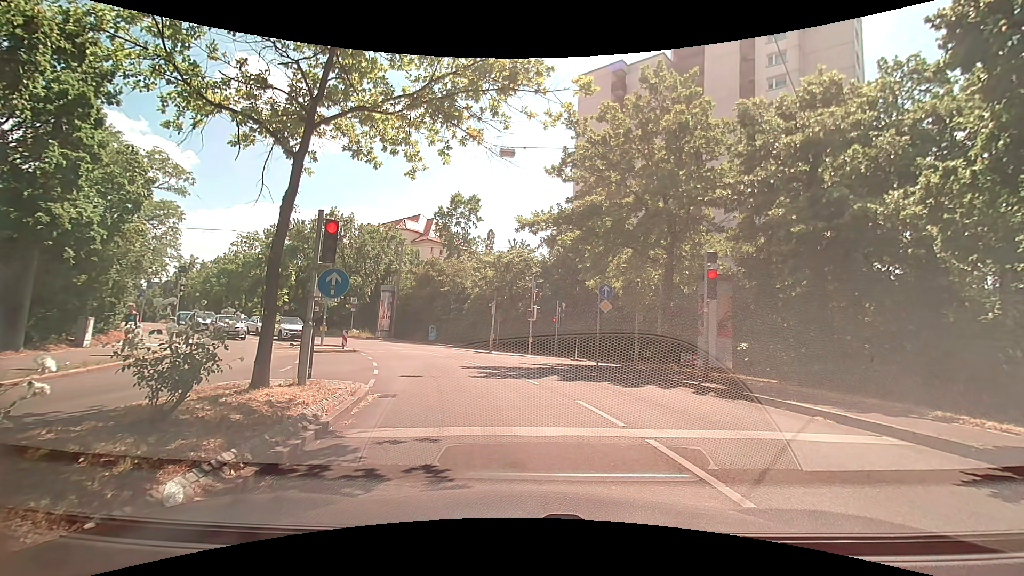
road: secondary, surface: asphalt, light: Day
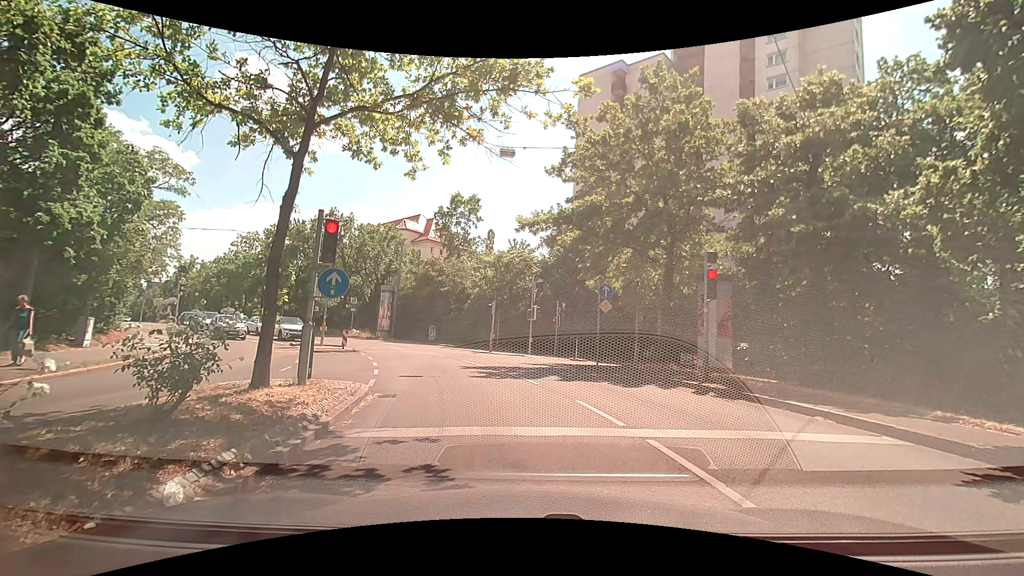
(0.0, 0.0) m; 0°
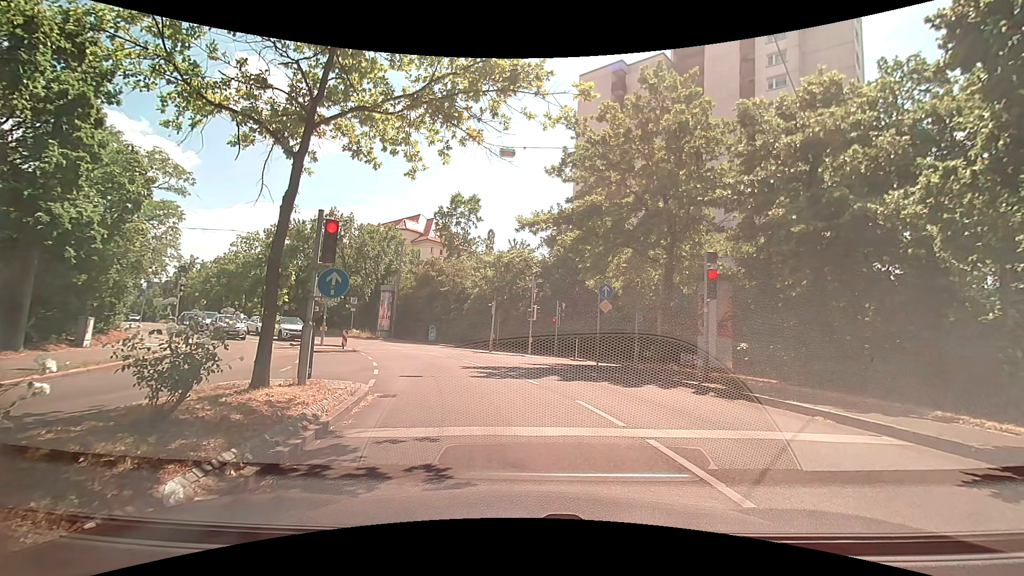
(0.0, 0.0) m; 0°
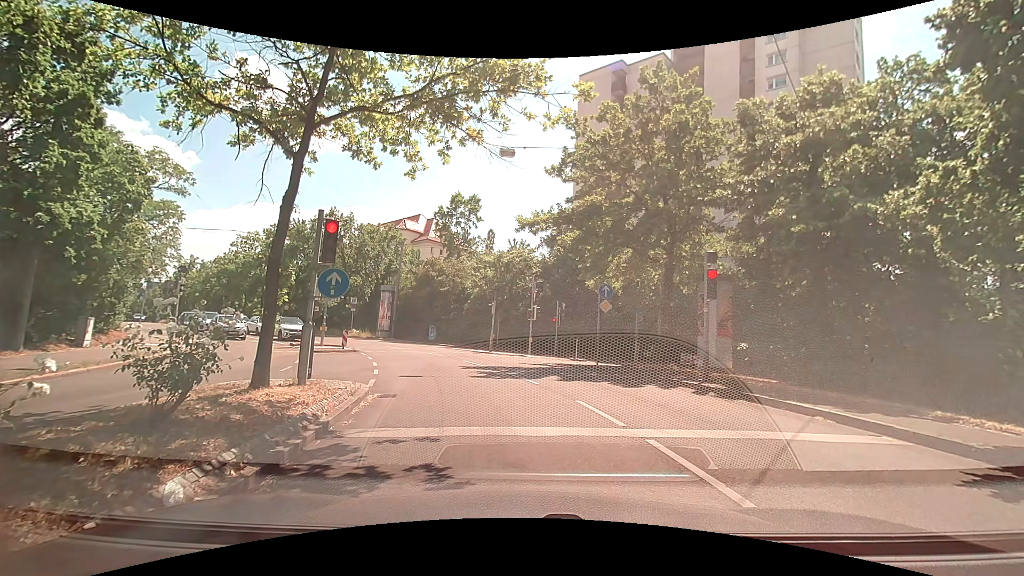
(0.0, 0.0) m; 0°
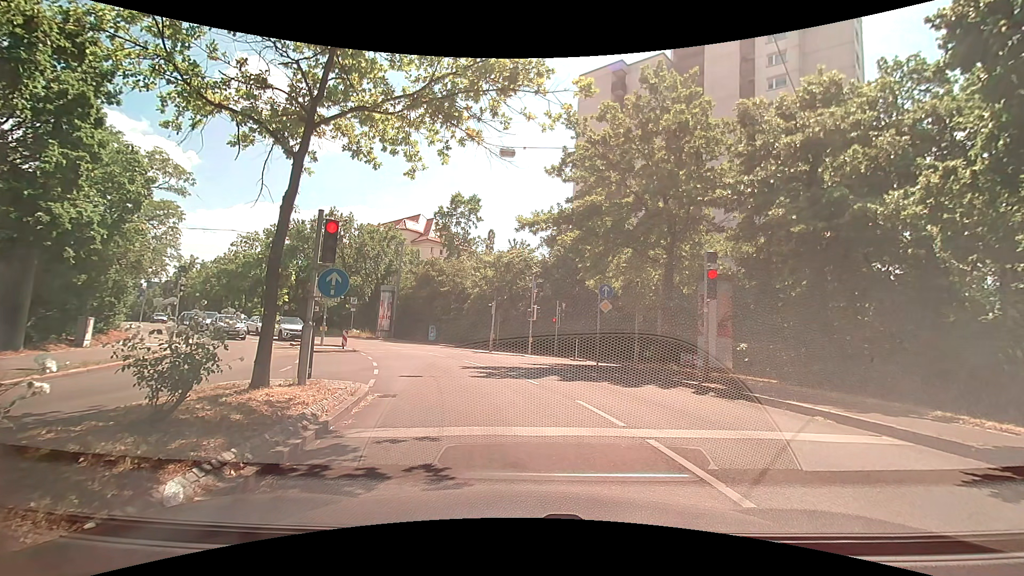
(0.0, 0.0) m; 0°
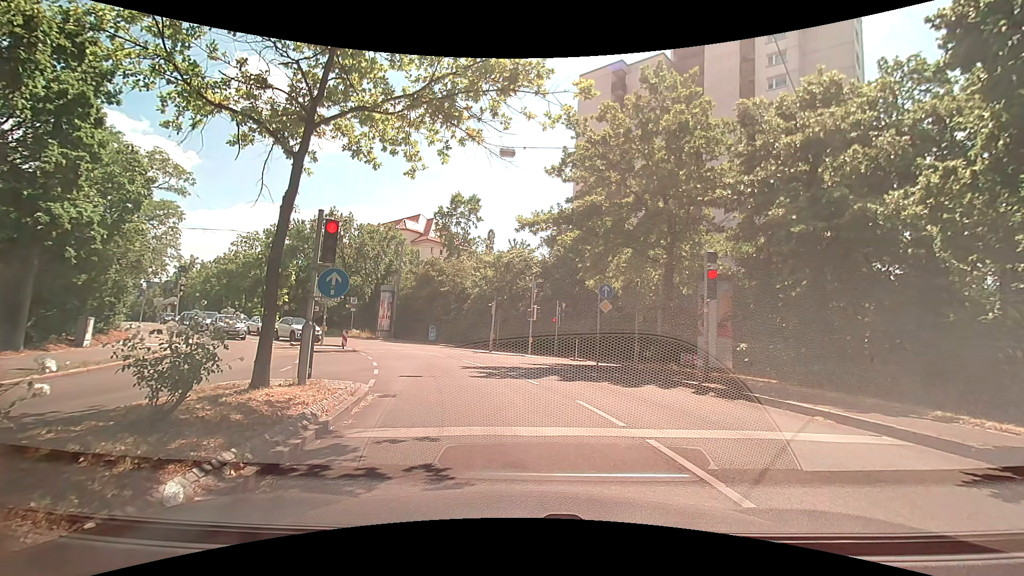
(0.0, 0.0) m; 0°
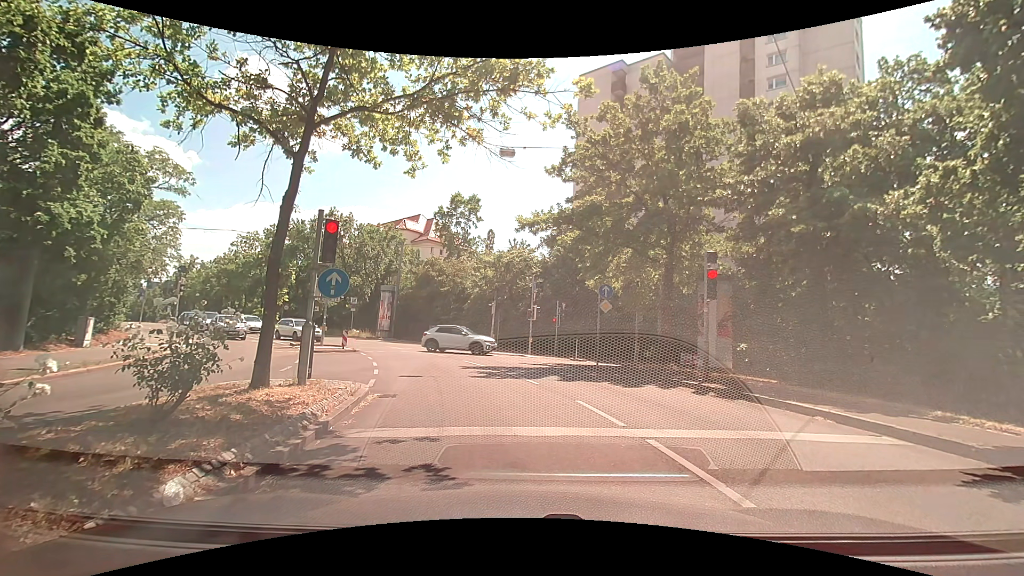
(0.0, 0.0) m; 0°
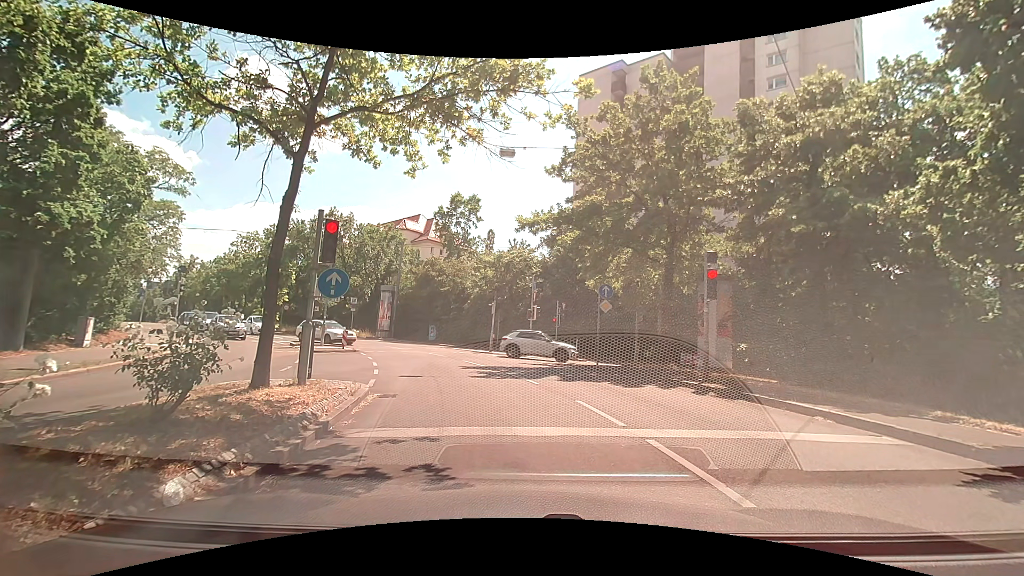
(0.0, 0.0) m; 0°
(0, +10) (-2, +20) (-6, +29) (-11, +38) (-17, +45) (-24, +52) (-31, +60) (-38, +67) (-44, +75) (-51, +82) m
